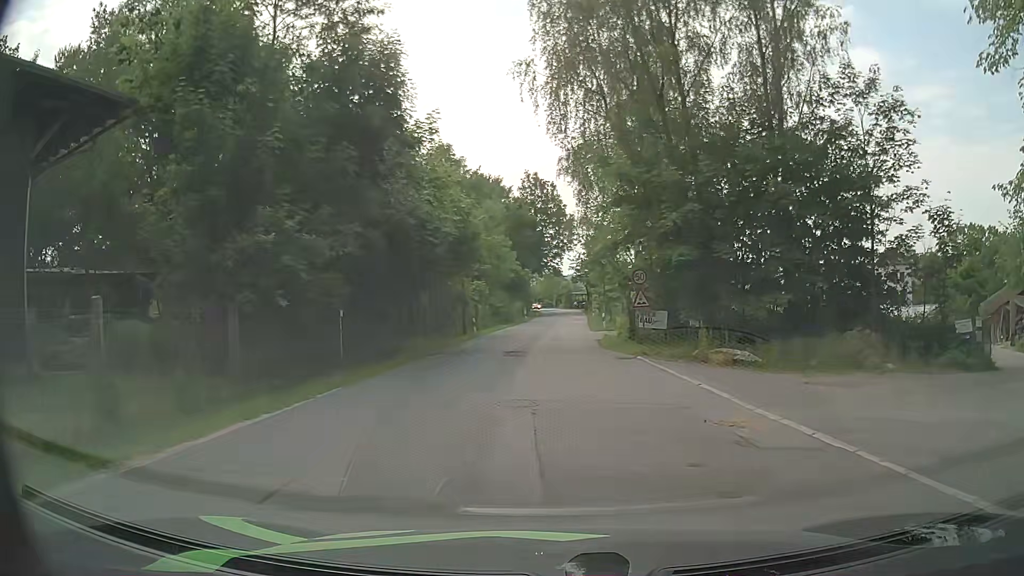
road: unclassified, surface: asphalt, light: Day
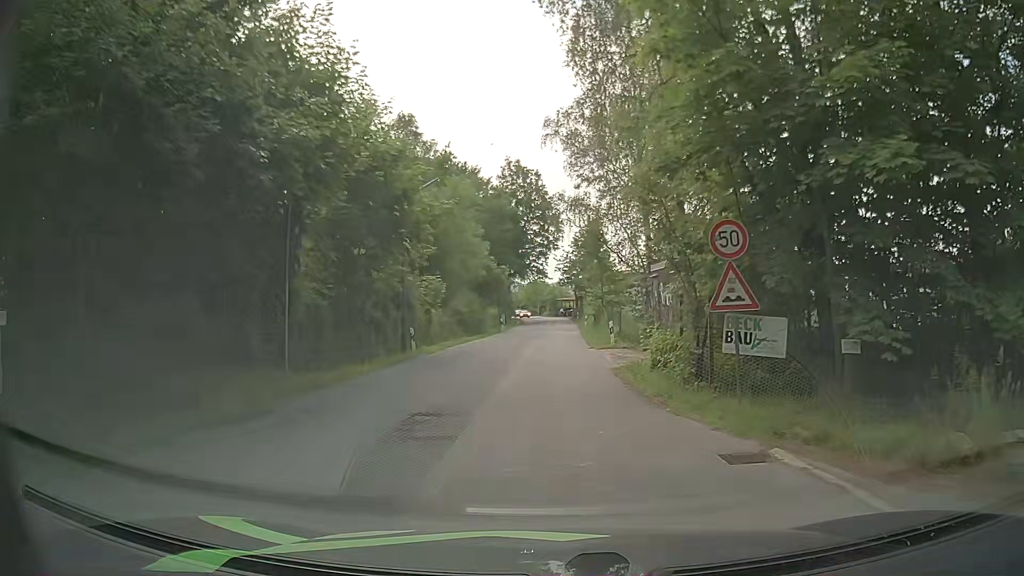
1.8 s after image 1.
(0.0, +13.0) m; 0°
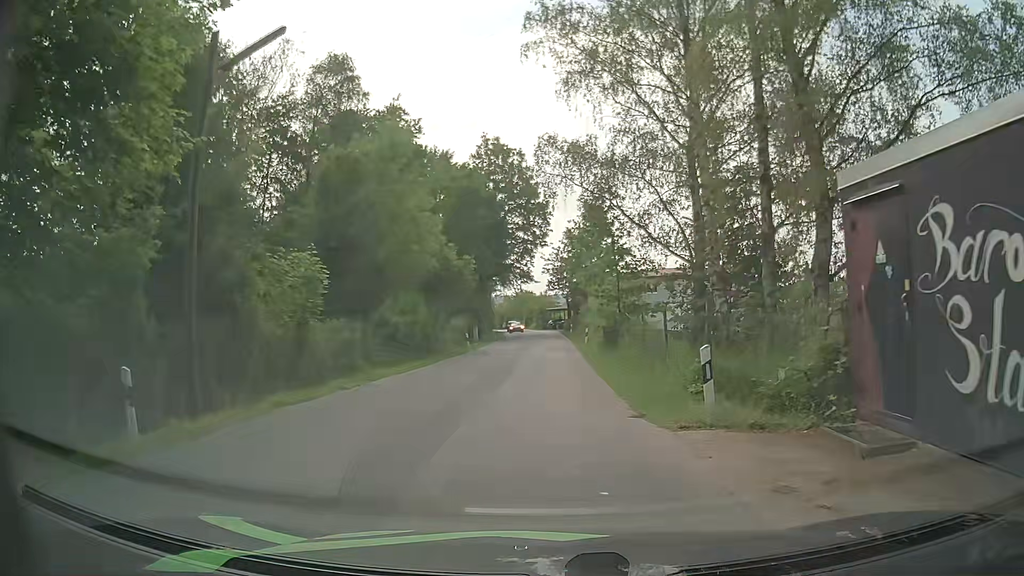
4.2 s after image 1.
(+0.4, +16.4) m; +1°
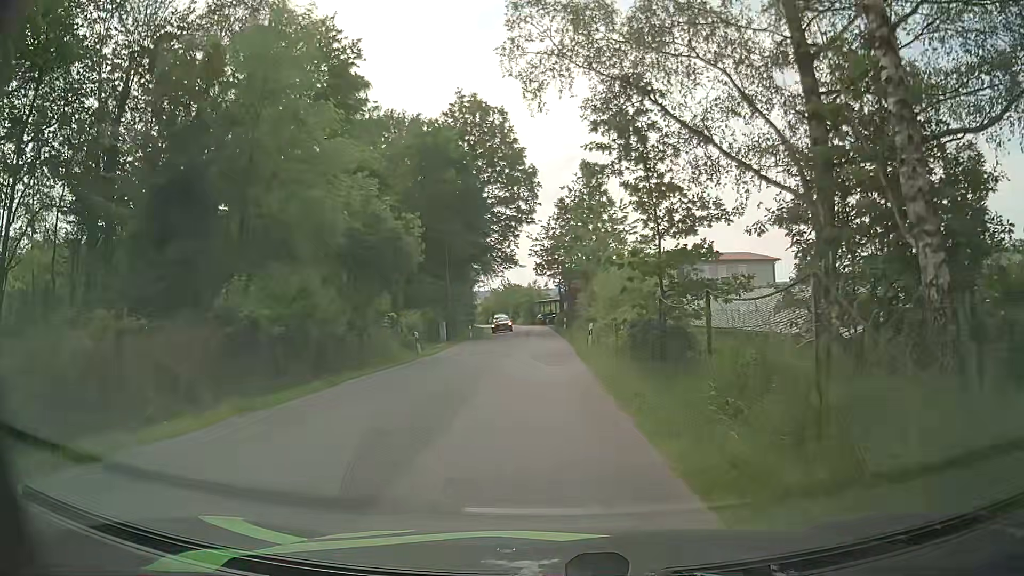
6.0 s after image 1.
(+0.3, +12.5) m; +2°
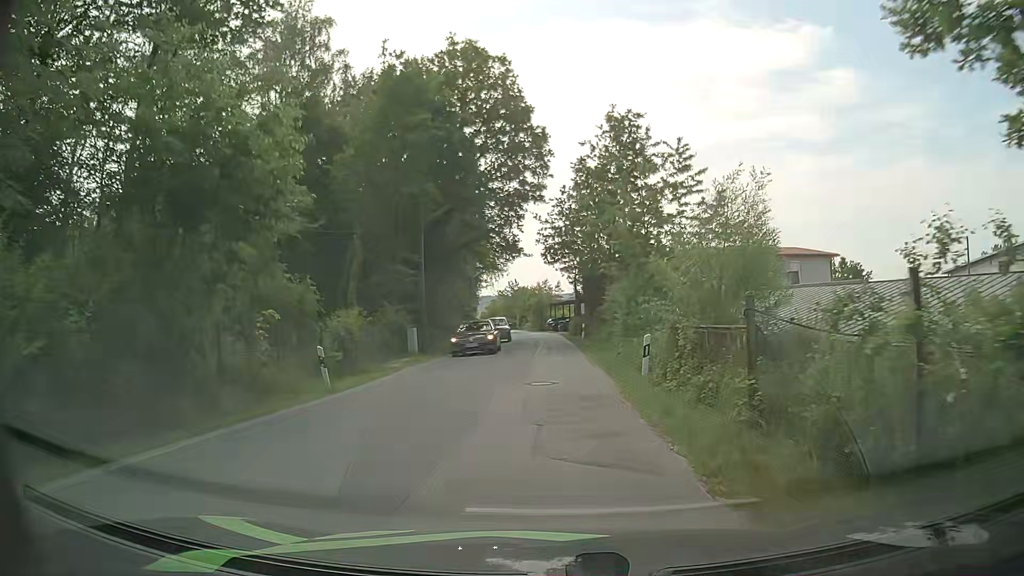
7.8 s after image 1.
(-0.2, +12.9) m; -2°
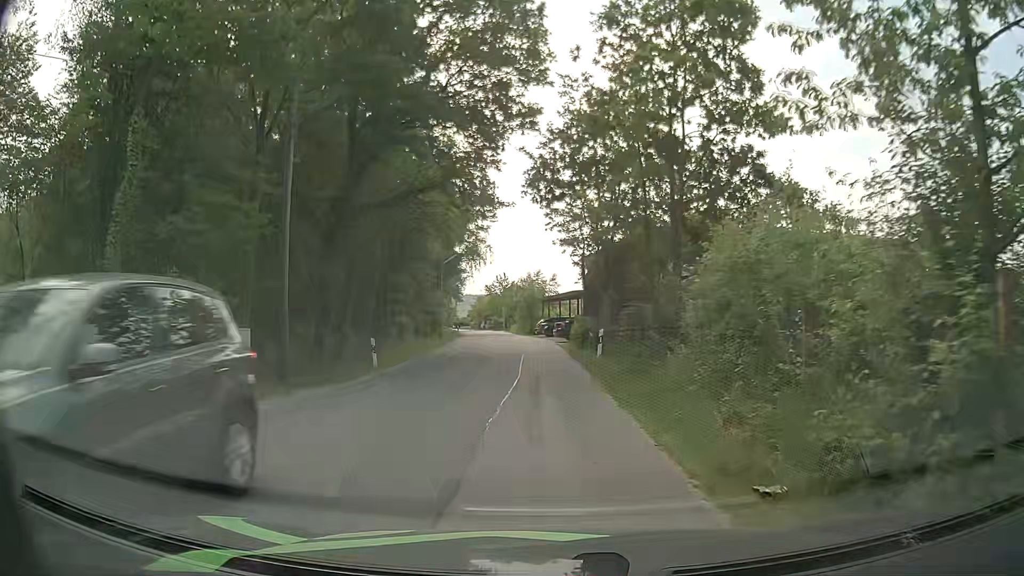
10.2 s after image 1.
(+0.1, +17.4) m; 0°
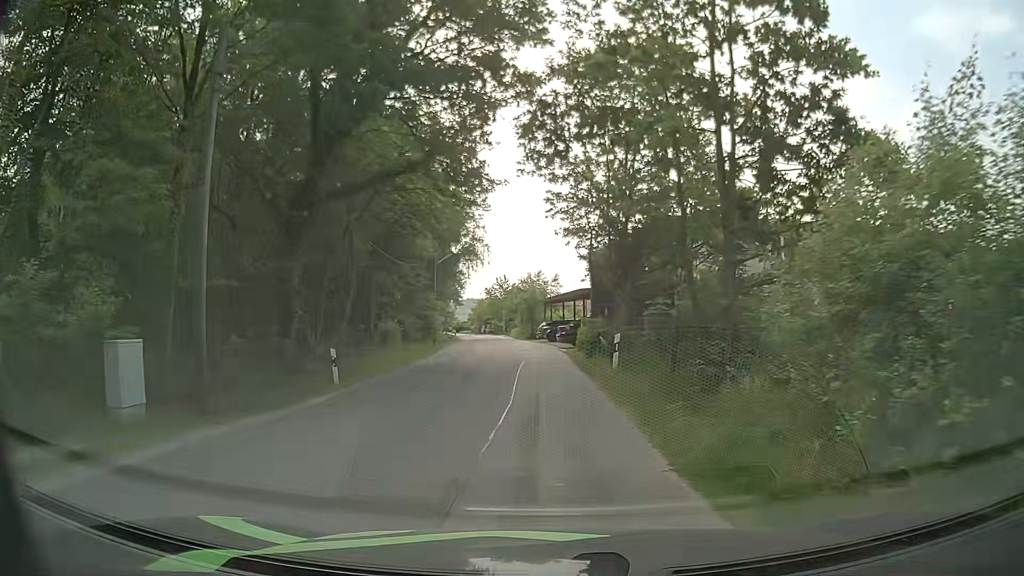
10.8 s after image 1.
(0.0, +4.4) m; 0°
(0, +10) (0, +20) (-1, +30) (-2, +40) (-3, +50) (-4, +60) (-5, +70) (-6, +80) (-8, +90) (-9, +100) m
